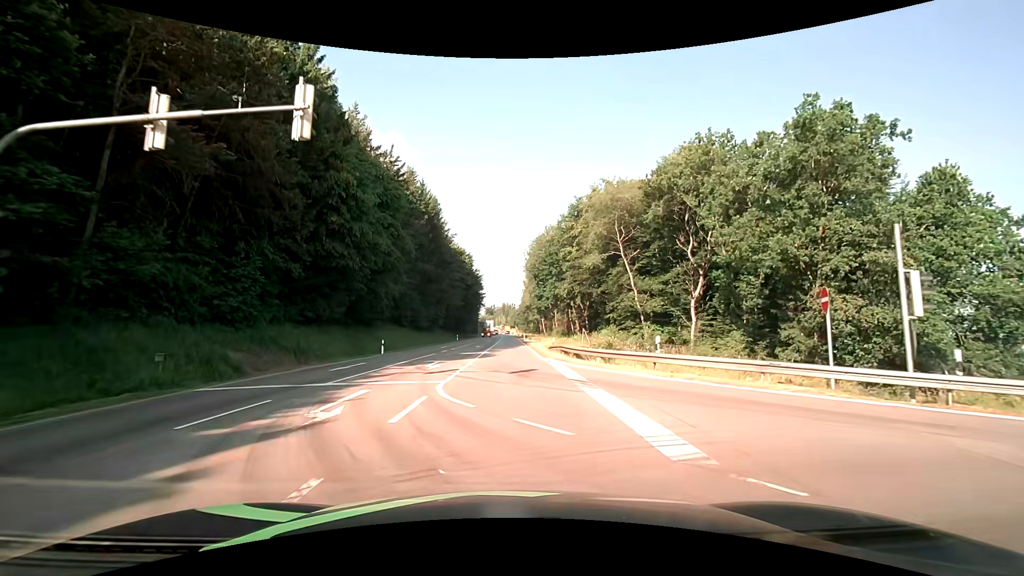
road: primary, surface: asphalt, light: Day
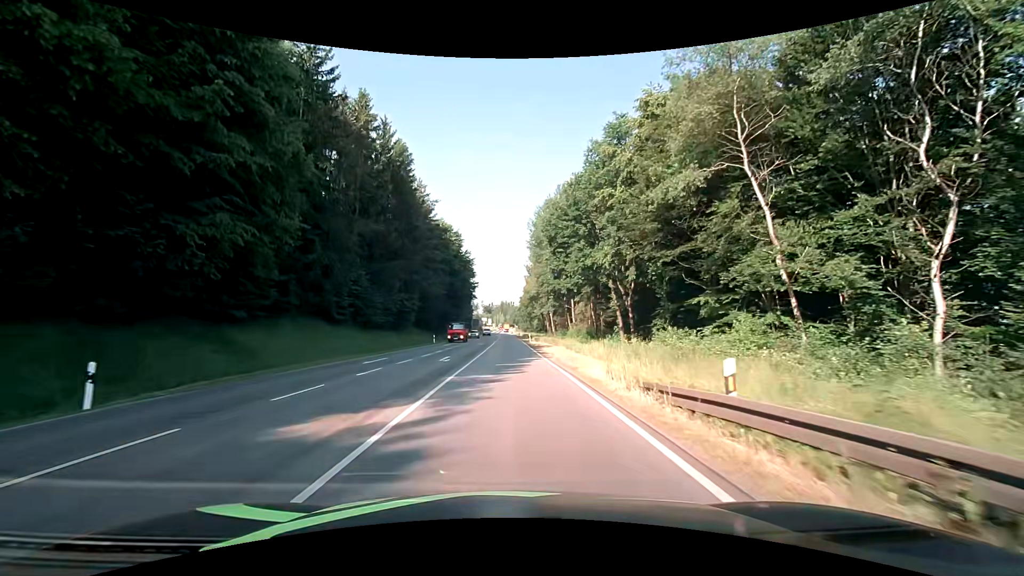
(0.0, +27.0) m; -1°
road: secondary
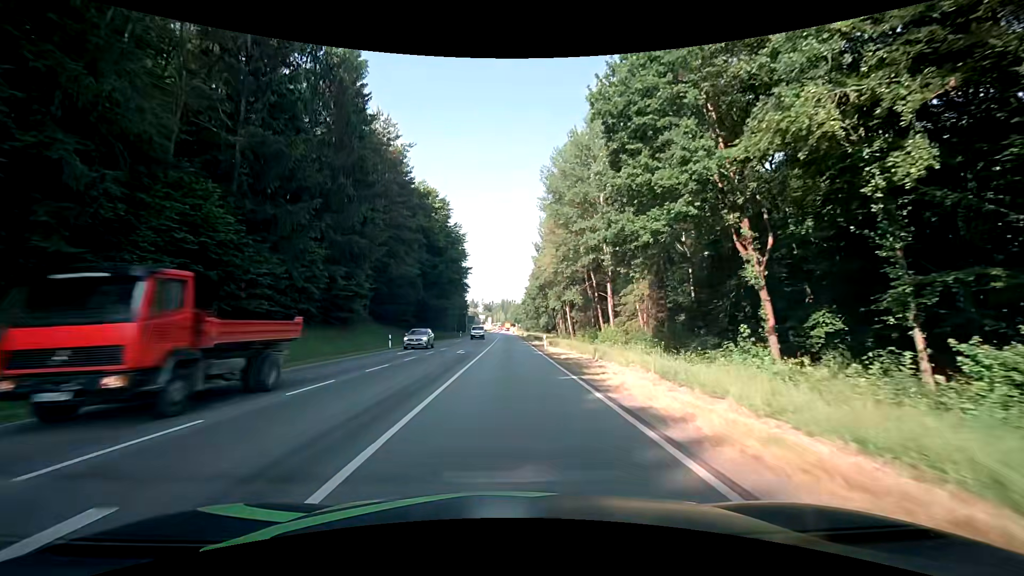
(+0.4, +23.9) m; 0°
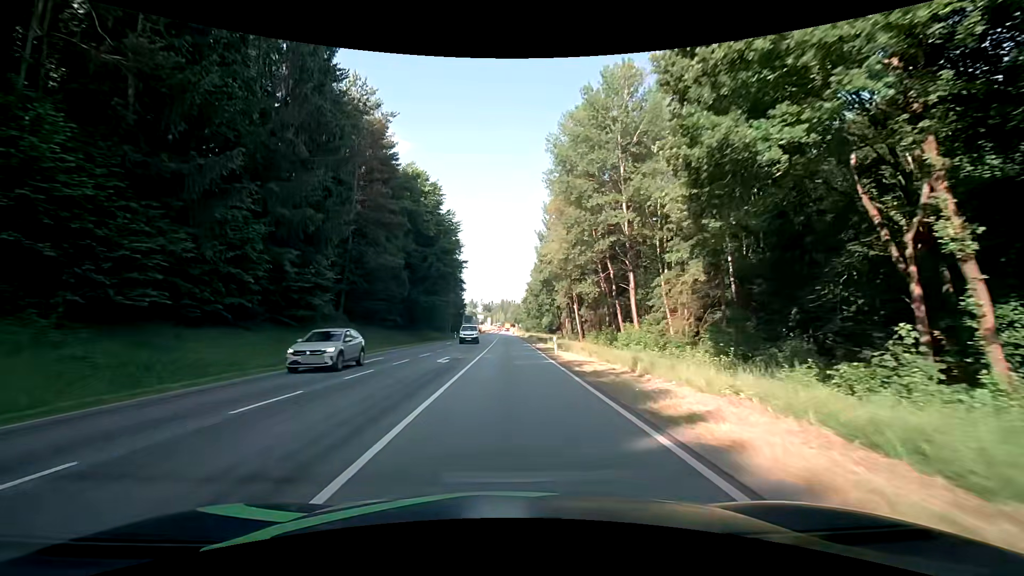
(+0.1, +8.4) m; 0°
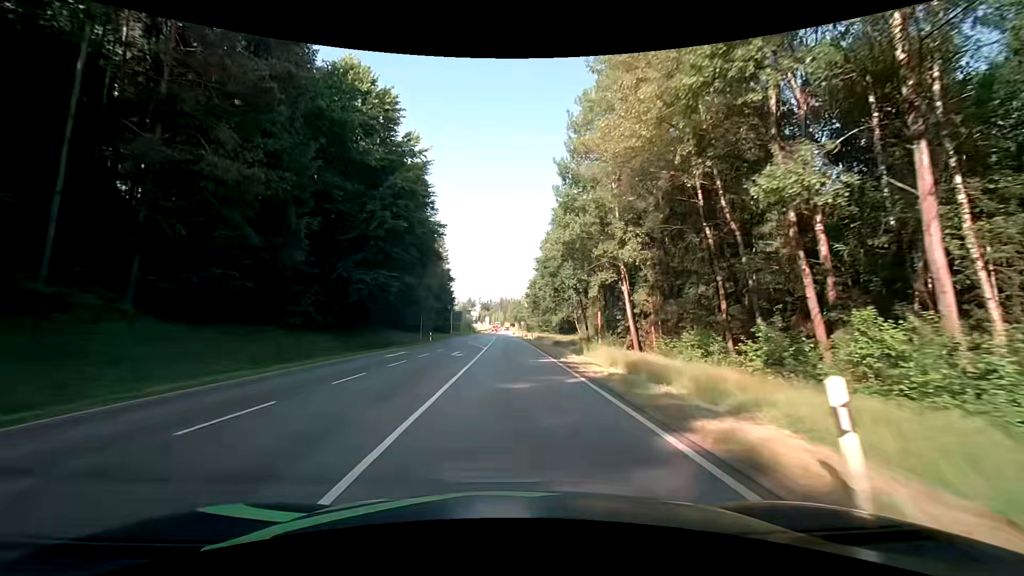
(0.0, +25.8) m; 0°
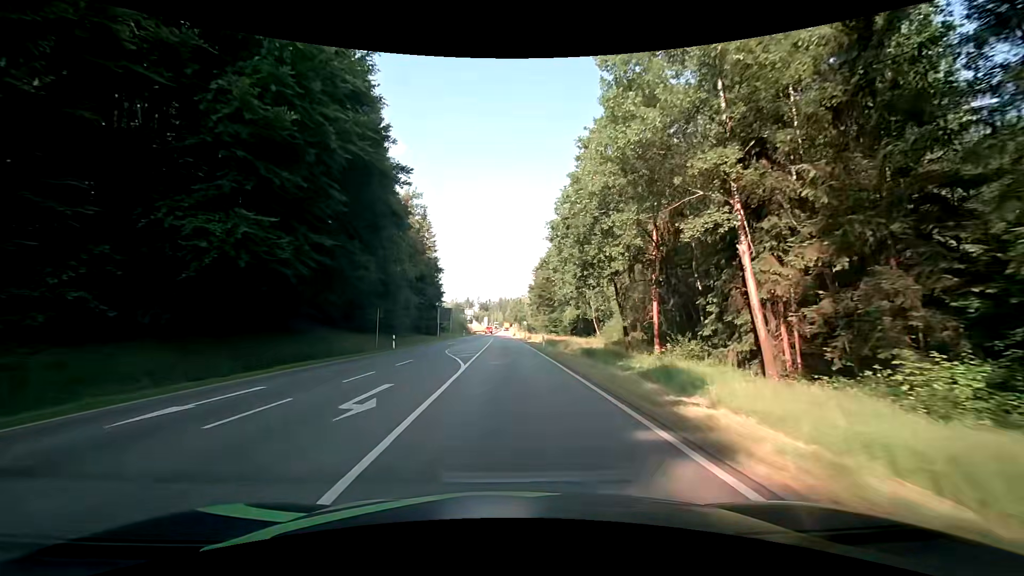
(+0.1, +17.6) m; +1°
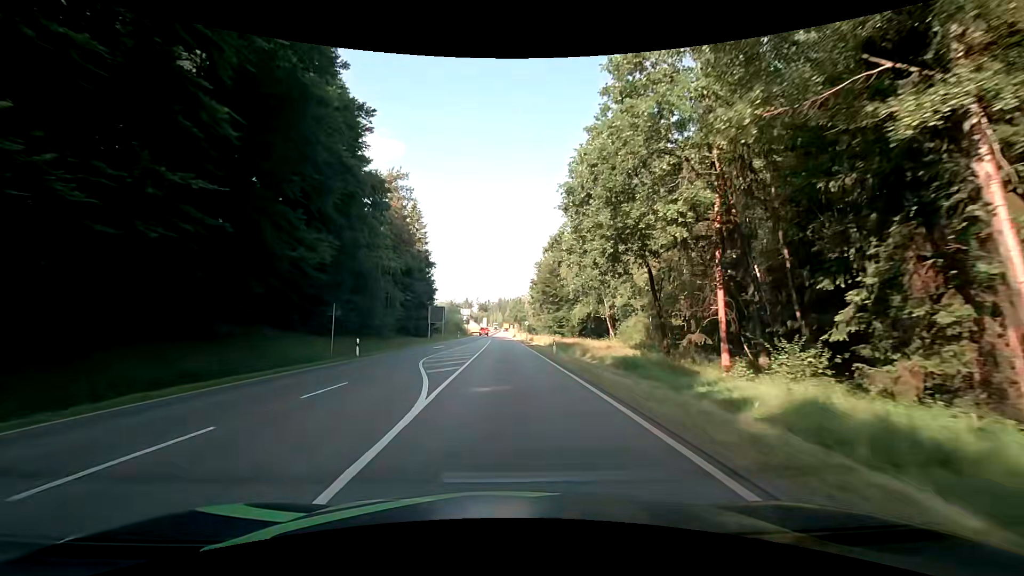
(-0.1, +8.9) m; 0°
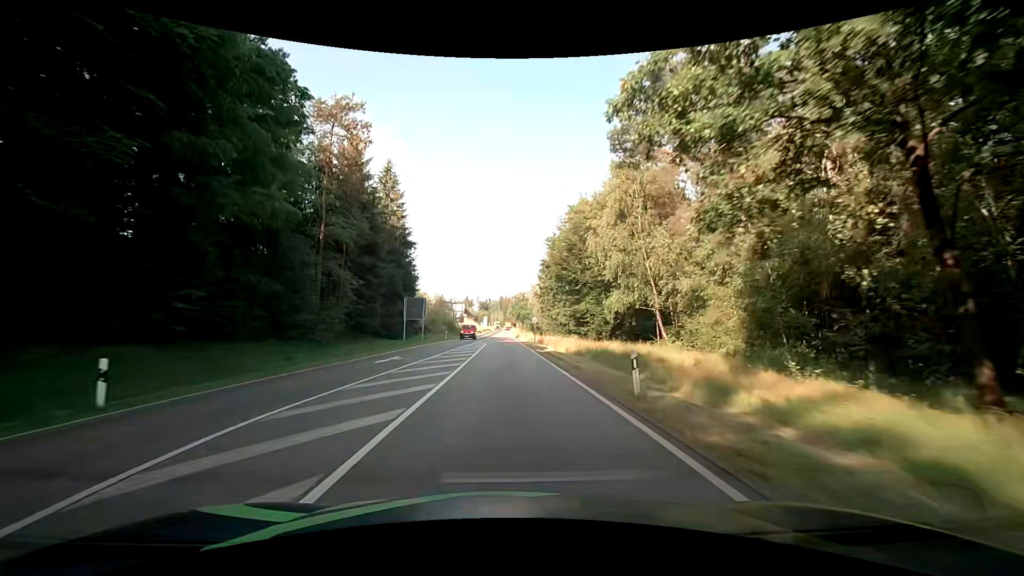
(-0.1, +18.0) m; 0°
(0, +10) (0, +20) (0, +30) (0, +40) (-1, +50) (-1, +60) (-1, +70) (-1, +80) (-1, +90) (-1, +100) m
